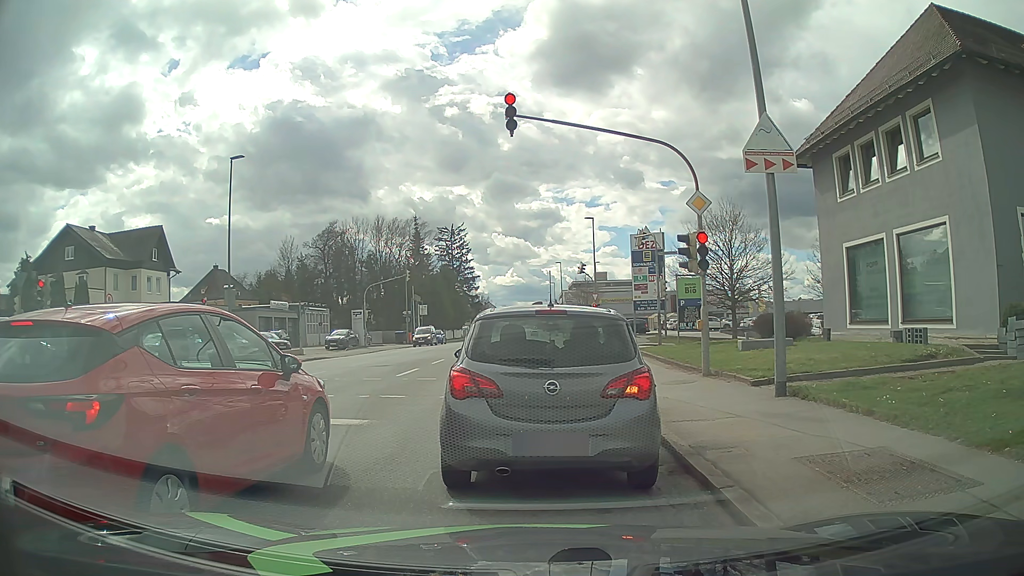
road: tertiary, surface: asphalt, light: Day
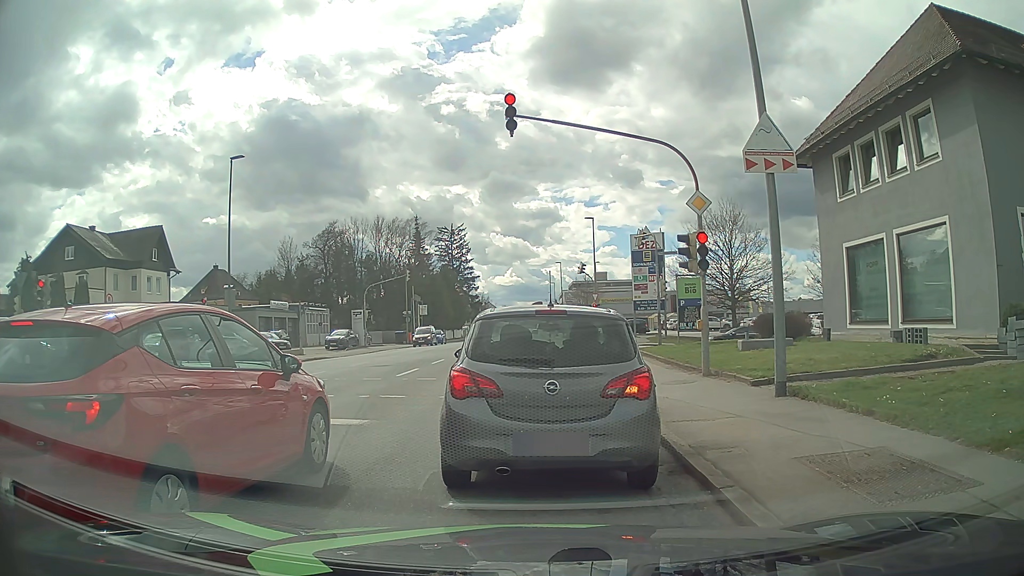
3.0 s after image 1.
(0.0, 0.0) m; 0°
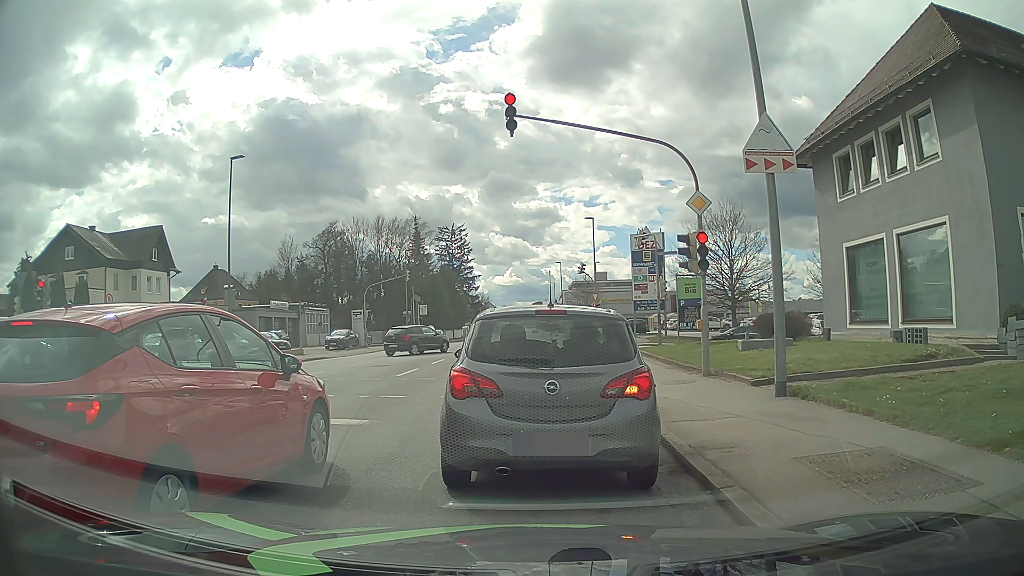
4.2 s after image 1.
(0.0, 0.0) m; 0°
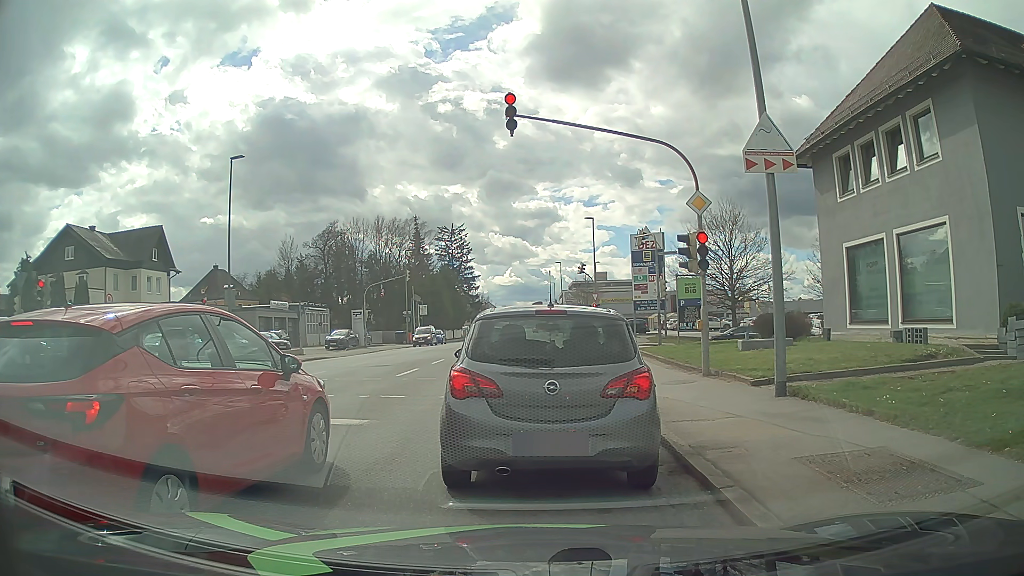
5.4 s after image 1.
(0.0, 0.0) m; 0°
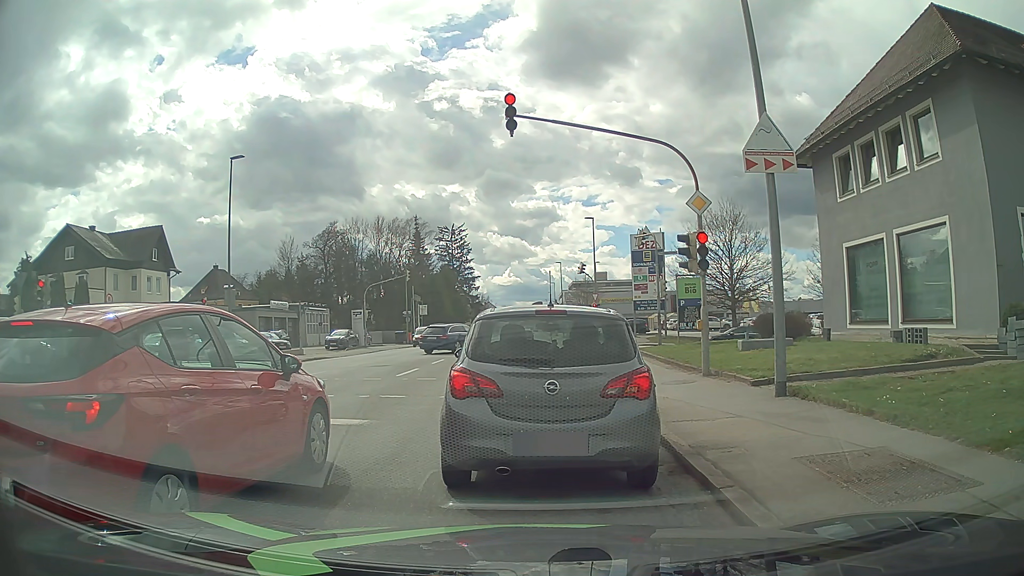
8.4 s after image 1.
(0.0, 0.0) m; 0°
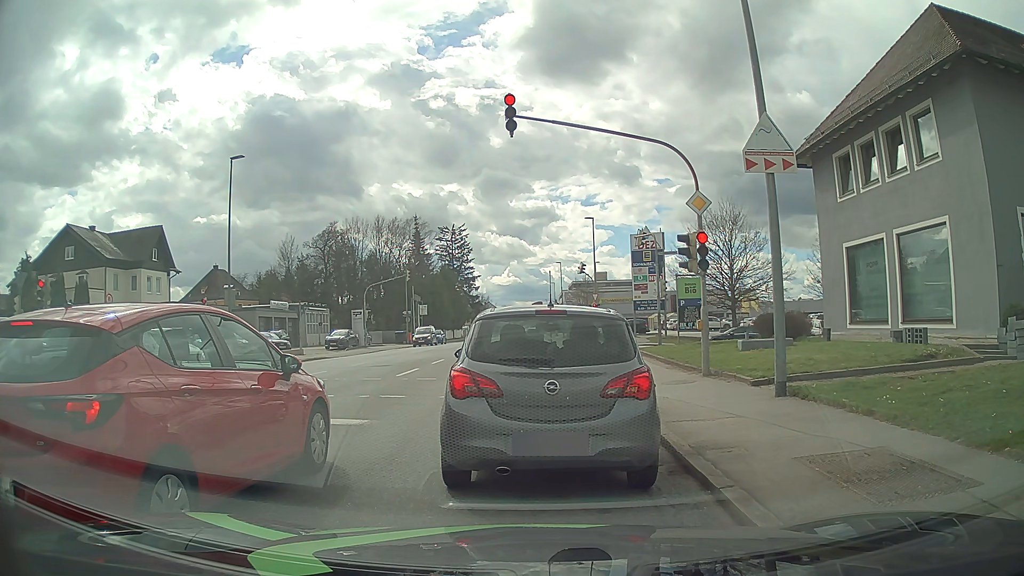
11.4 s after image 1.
(0.0, 0.0) m; 0°
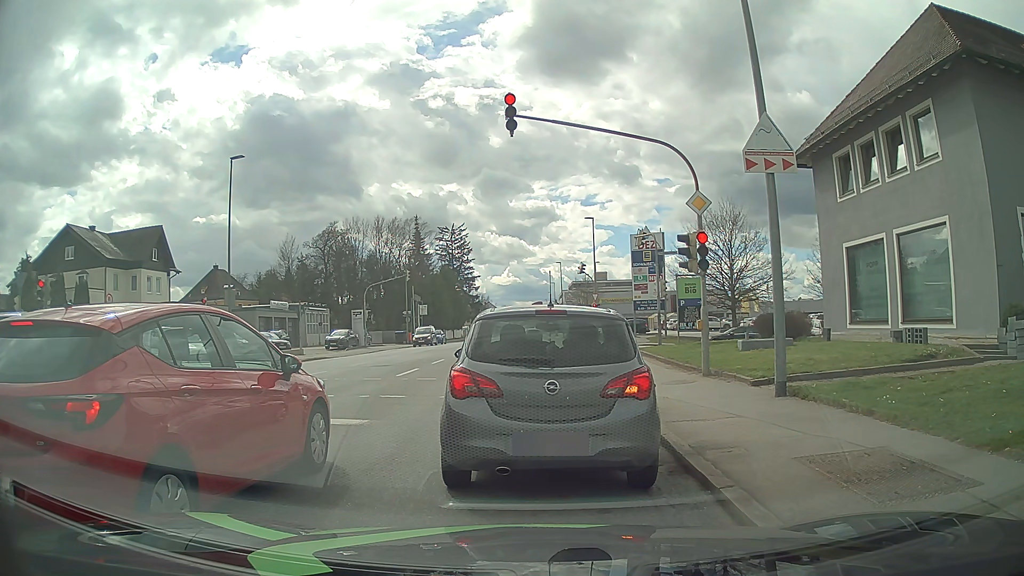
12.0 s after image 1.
(0.0, 0.0) m; 0°
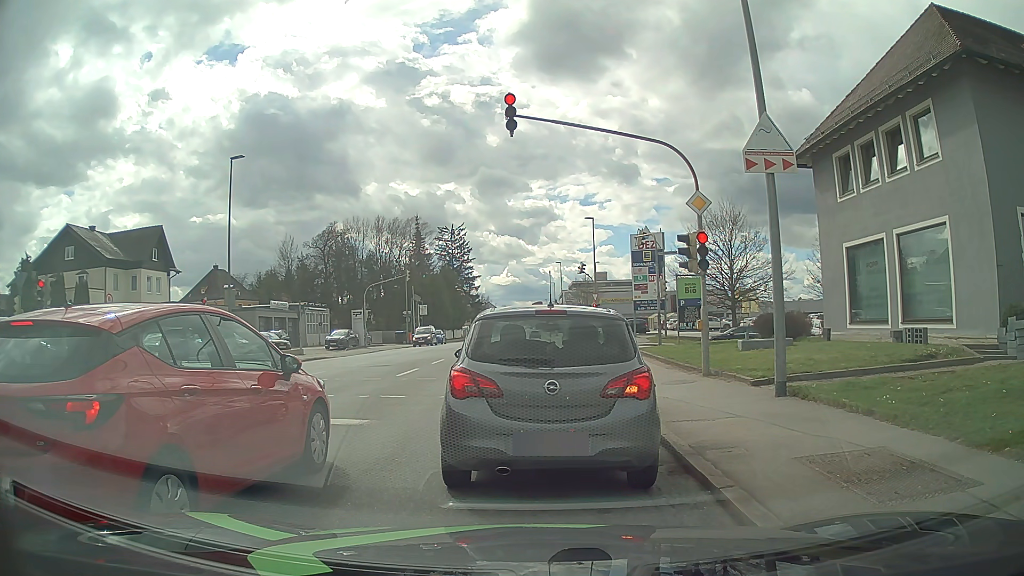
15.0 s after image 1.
(0.0, 0.0) m; 0°
